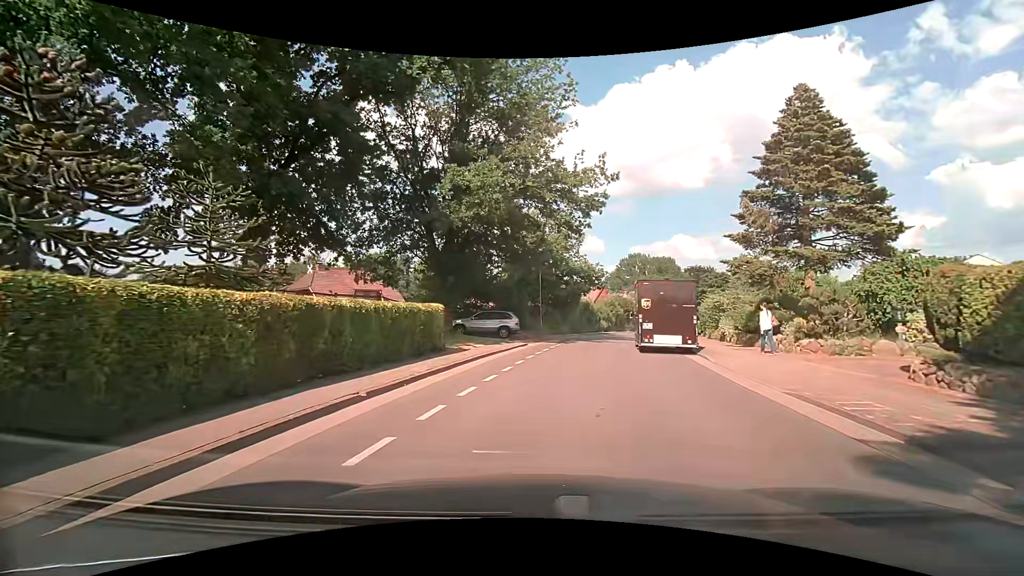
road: tertiary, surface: asphalt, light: Day
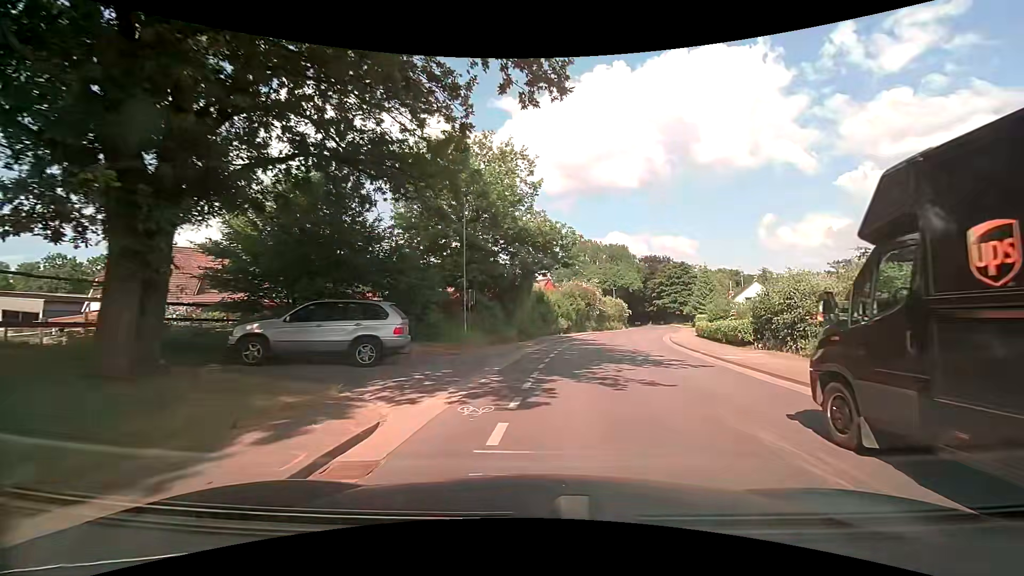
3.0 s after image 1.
(+0.6, +18.7) m; +7°
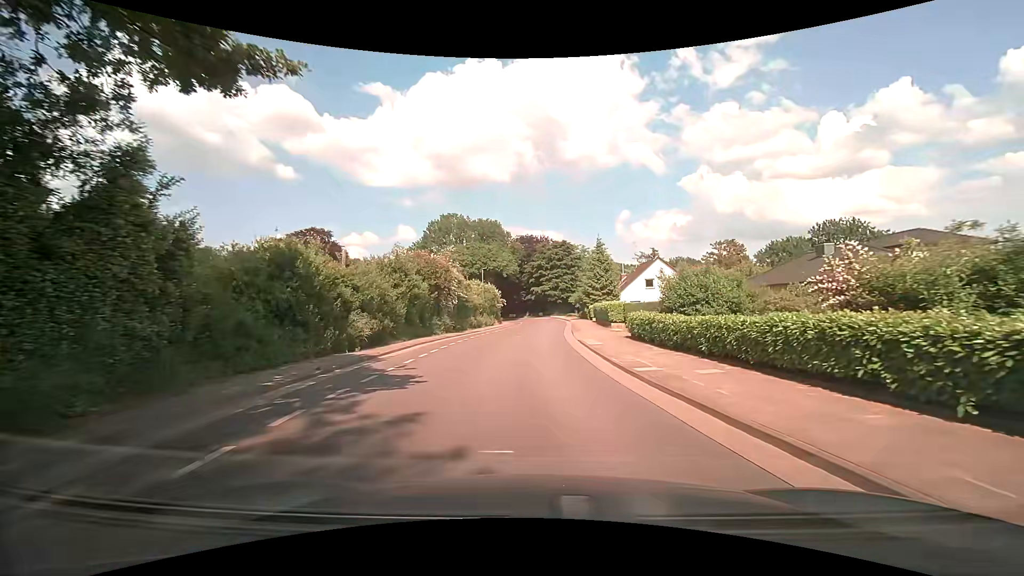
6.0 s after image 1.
(+3.3, +21.8) m; +14°
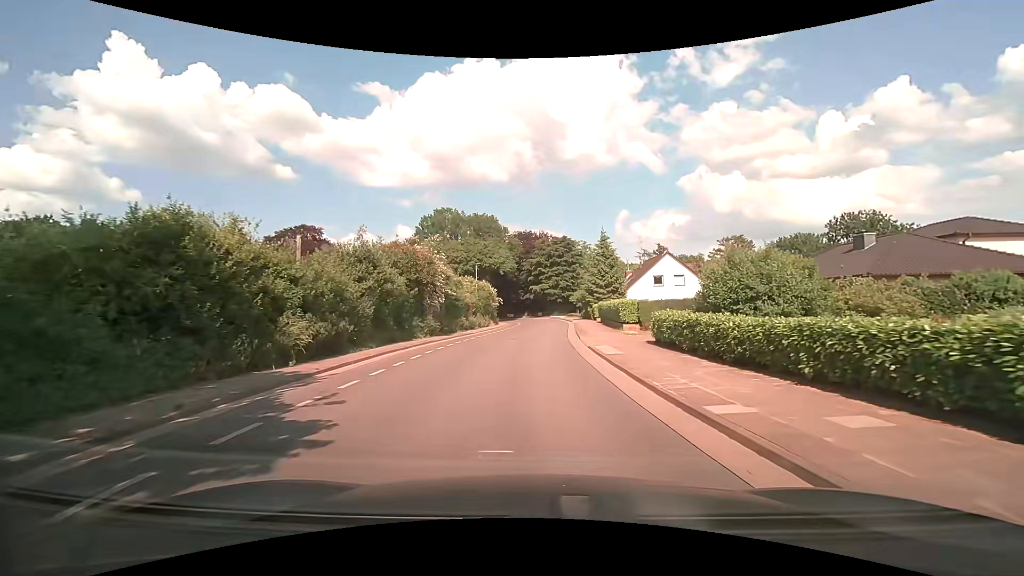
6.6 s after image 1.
(0.0, +4.7) m; +1°
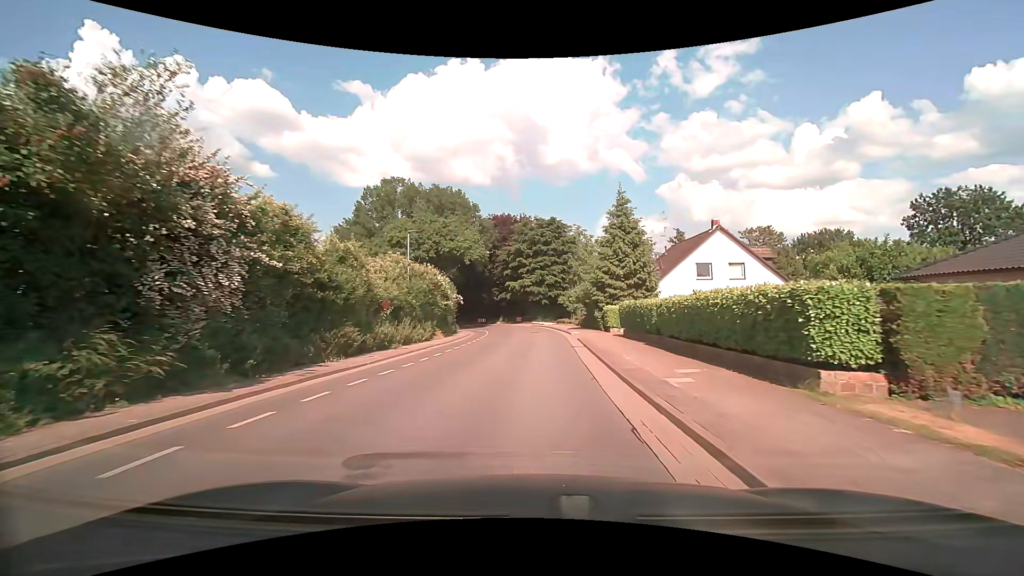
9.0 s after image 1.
(+0.2, +20.2) m; +2°
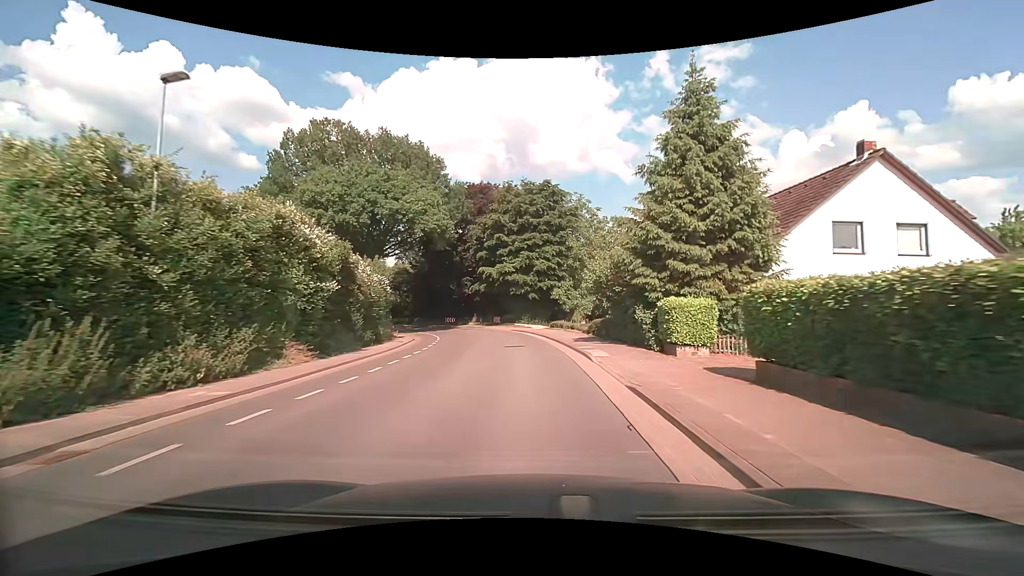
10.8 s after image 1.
(+0.3, +17.4) m; +1°
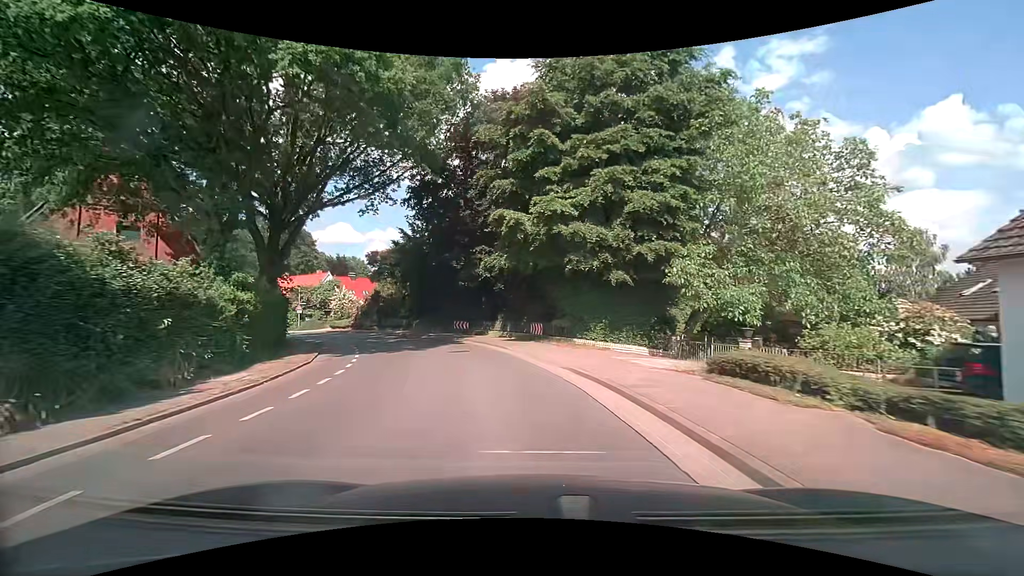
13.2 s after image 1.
(-0.9, +24.7) m; -6°
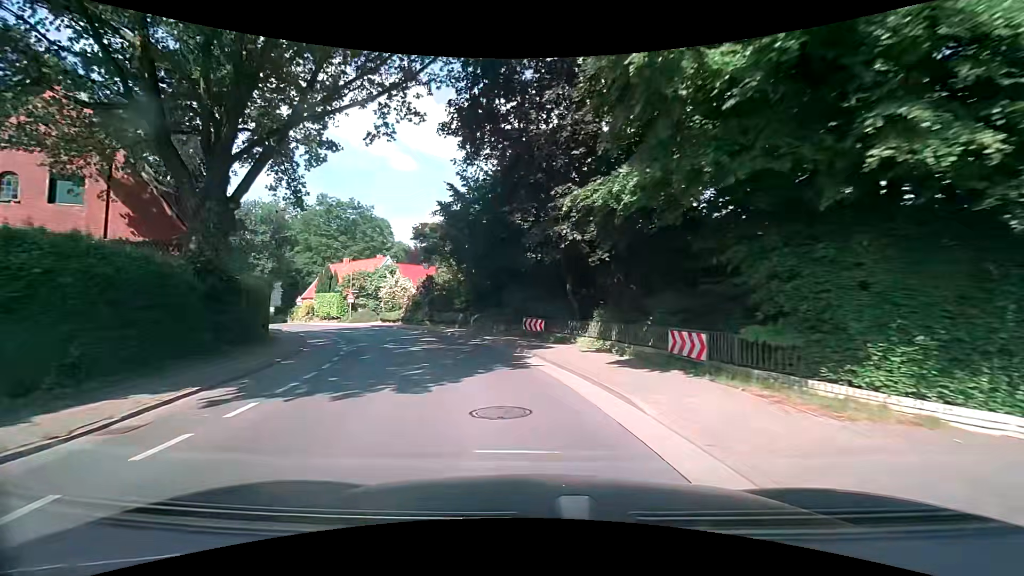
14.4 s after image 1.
(-0.9, +12.2) m; -9°
(-1, +10) (-4, +20) (-7, +29) (-13, +37) (-19, +45) (-26, +53) (-32, +60) (-39, +67) (-46, +74) (-53, +82) m
